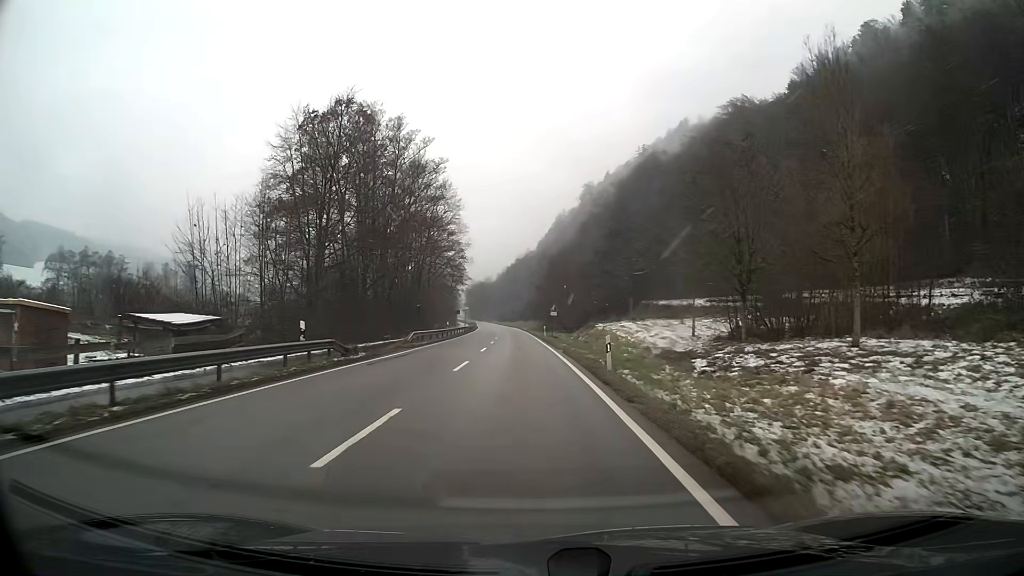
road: primary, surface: asphalt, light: Day
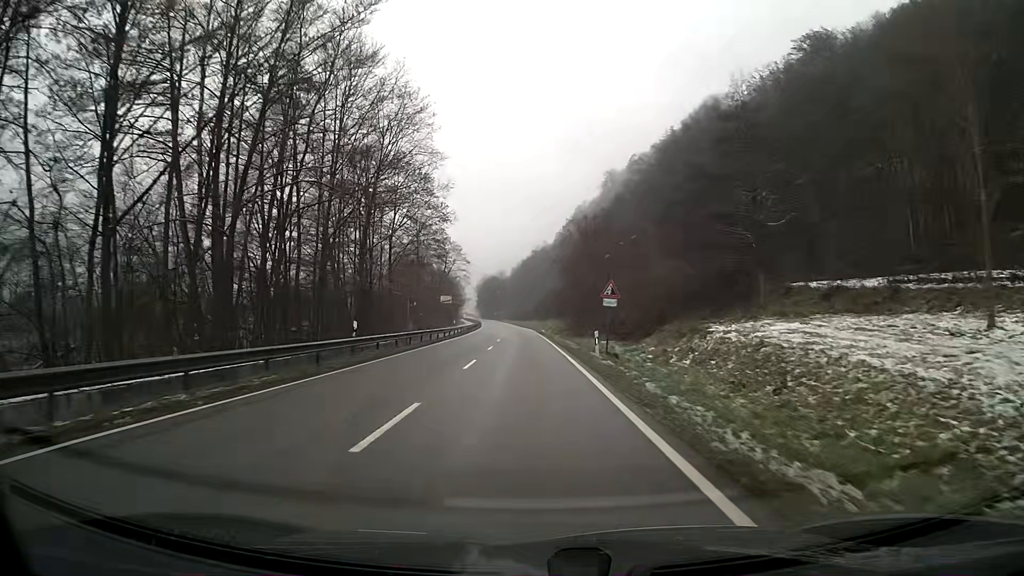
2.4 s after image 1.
(-0.5, +35.4) m; -1°
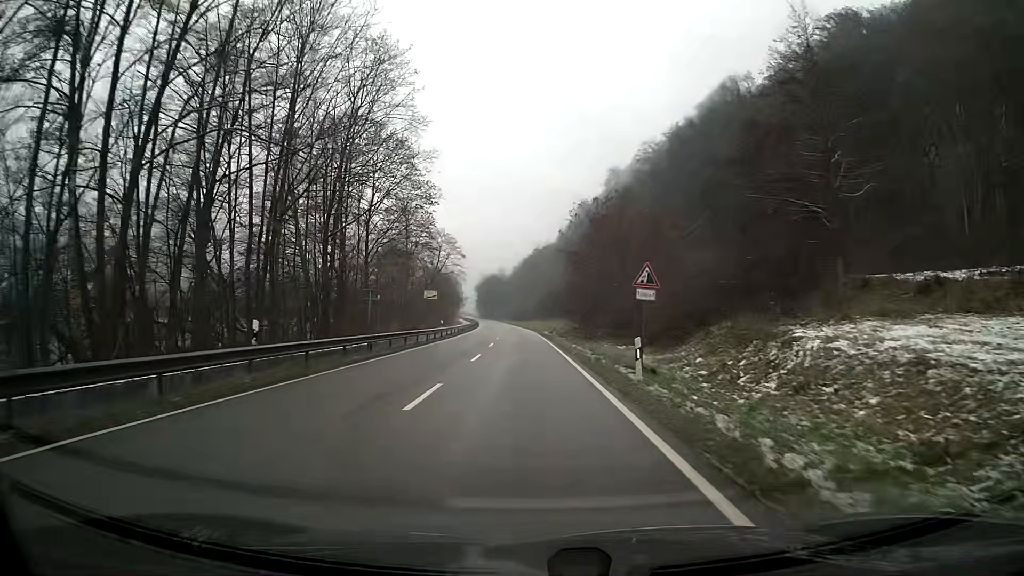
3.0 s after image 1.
(0.0, +9.1) m; 0°
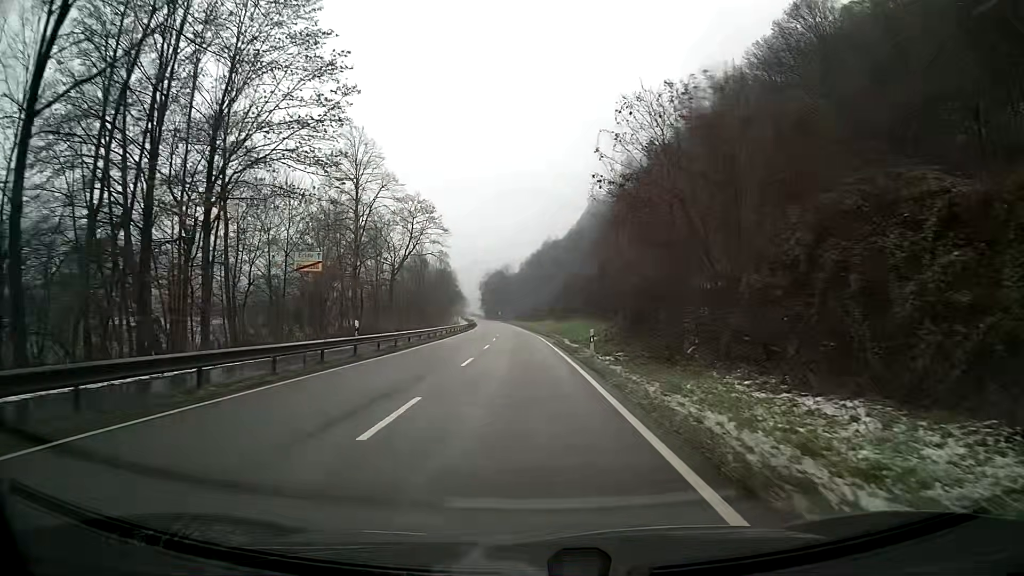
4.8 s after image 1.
(-0.1, +26.5) m; -1°
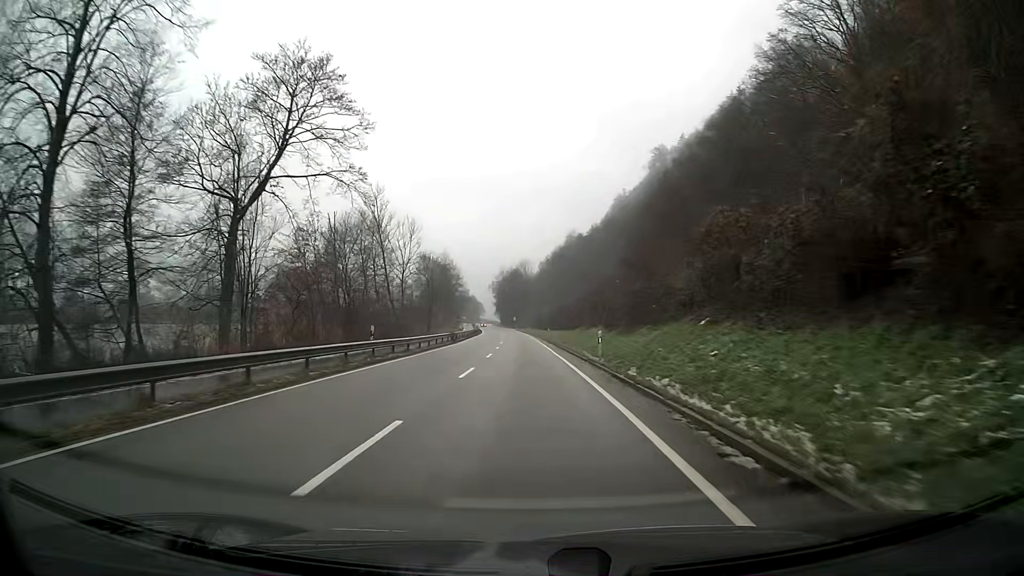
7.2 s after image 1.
(-0.6, +38.9) m; -2°
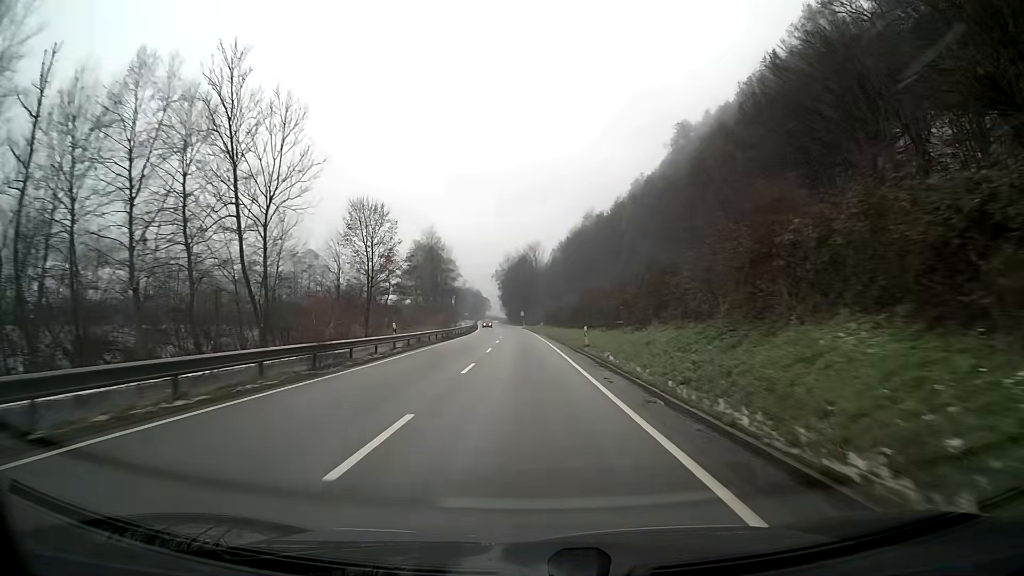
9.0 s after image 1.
(-0.3, +36.0) m; -1°
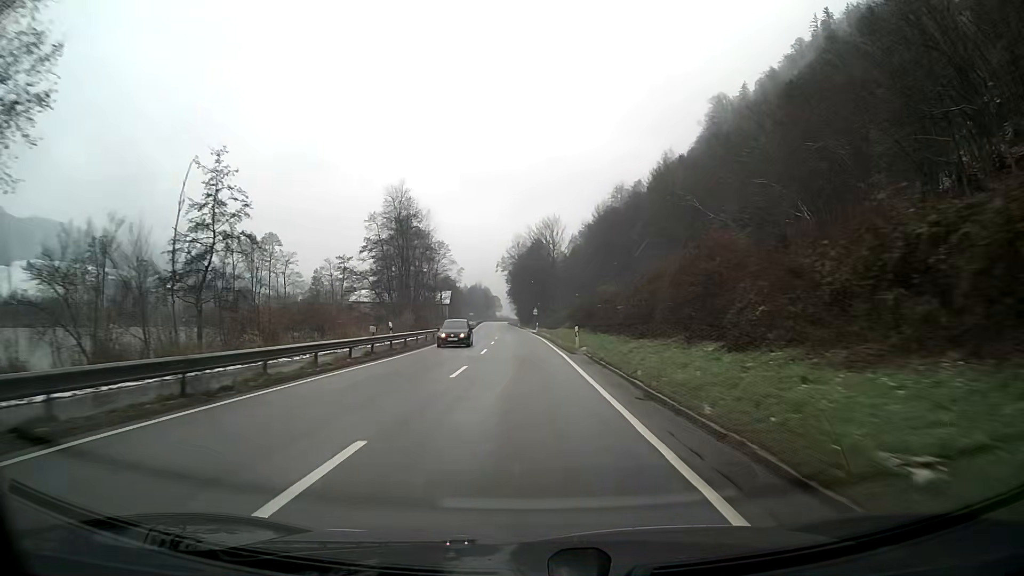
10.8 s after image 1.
(-0.4, +40.1) m; -1°
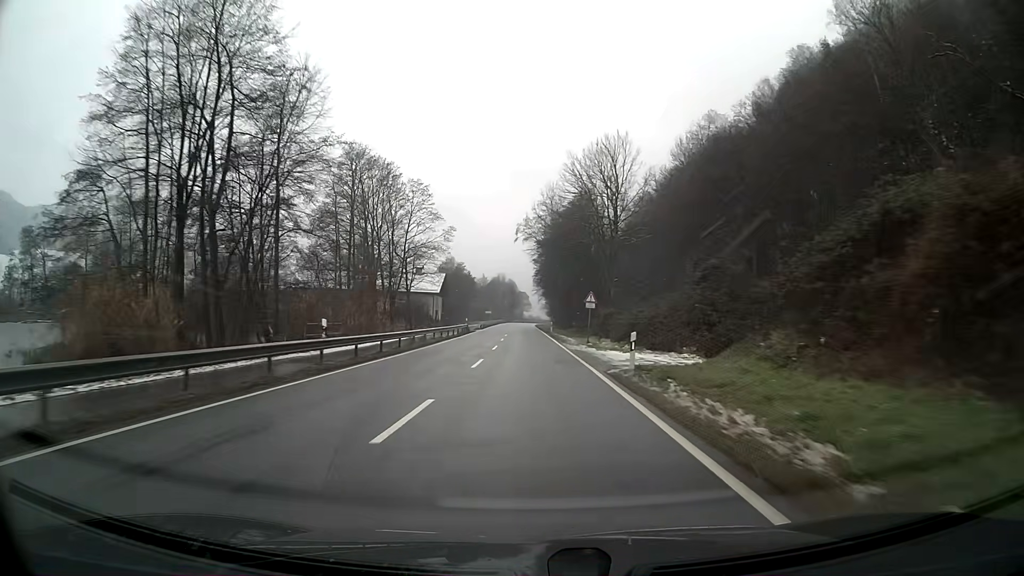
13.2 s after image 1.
(-1.3, +56.6) m; -3°
(0, +10) (0, +20) (0, +30) (0, +40) (0, +50) (-1, +60) (-1, +70) (-1, +80) (-1, +90) (-1, +100) m
